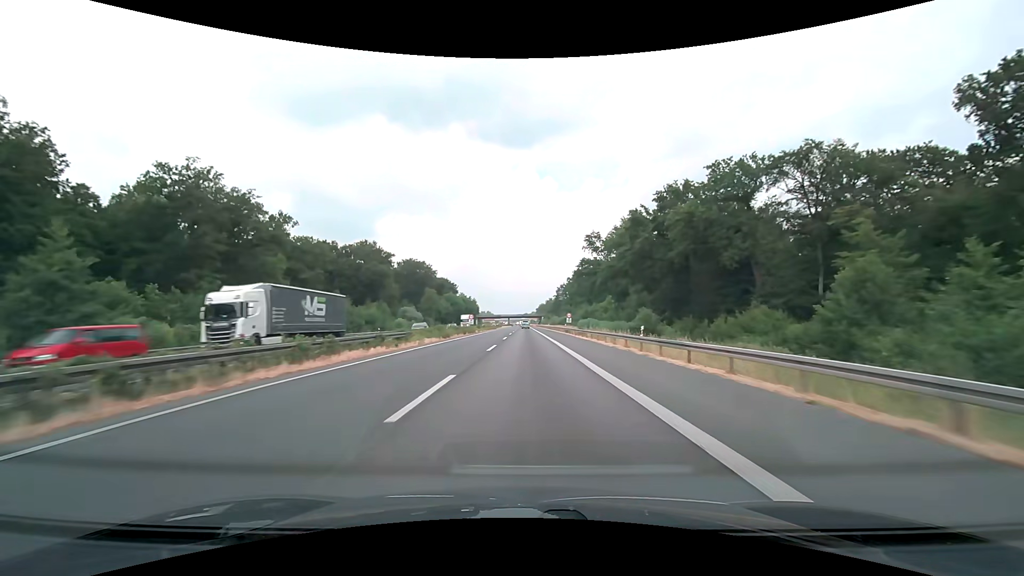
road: motorway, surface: asphalt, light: Day
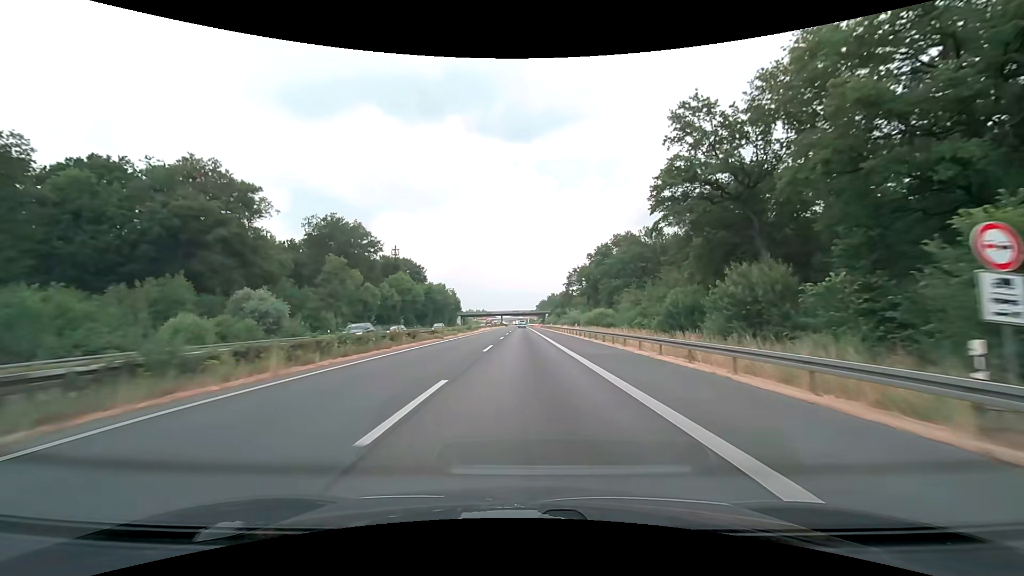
(+0.1, +72.3) m; 0°
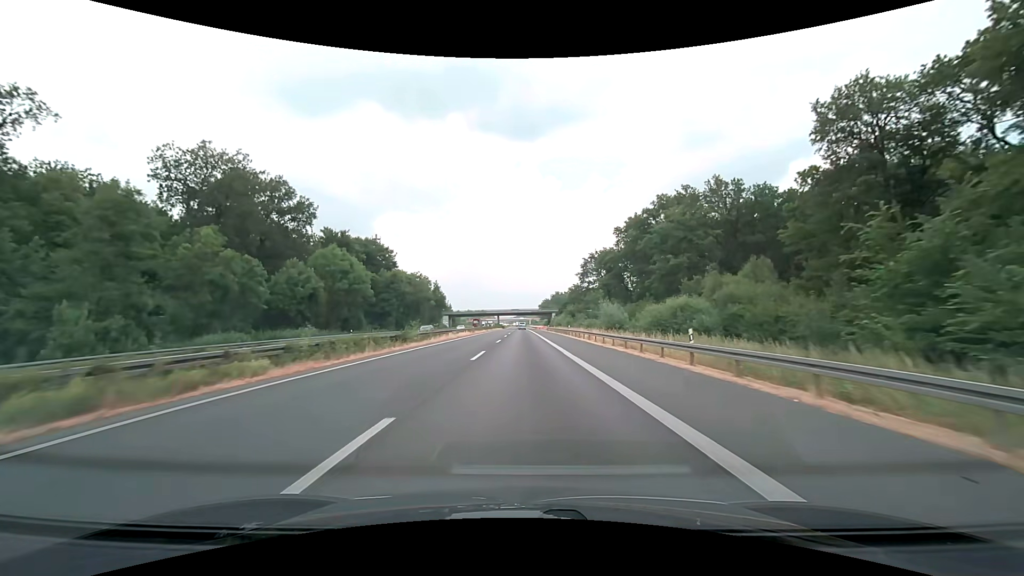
(-0.1, +40.3) m; 0°
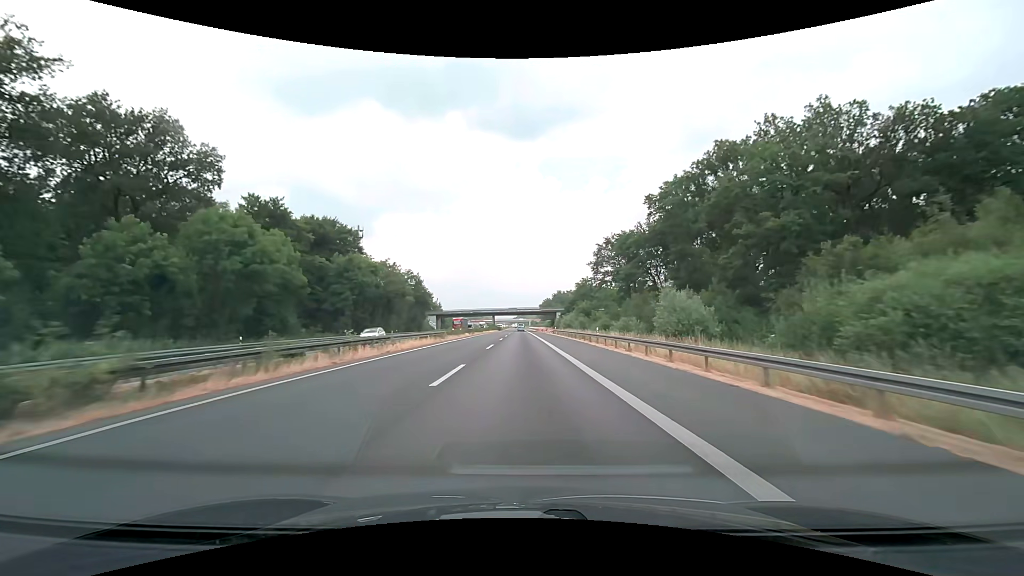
(0.0, +26.1) m; 0°
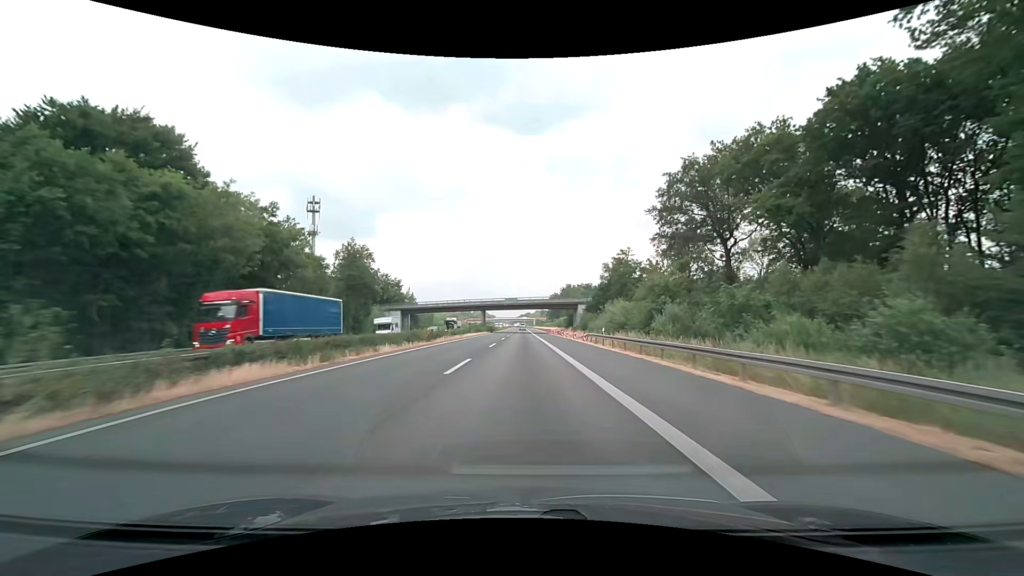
(-0.1, +51.2) m; -1°
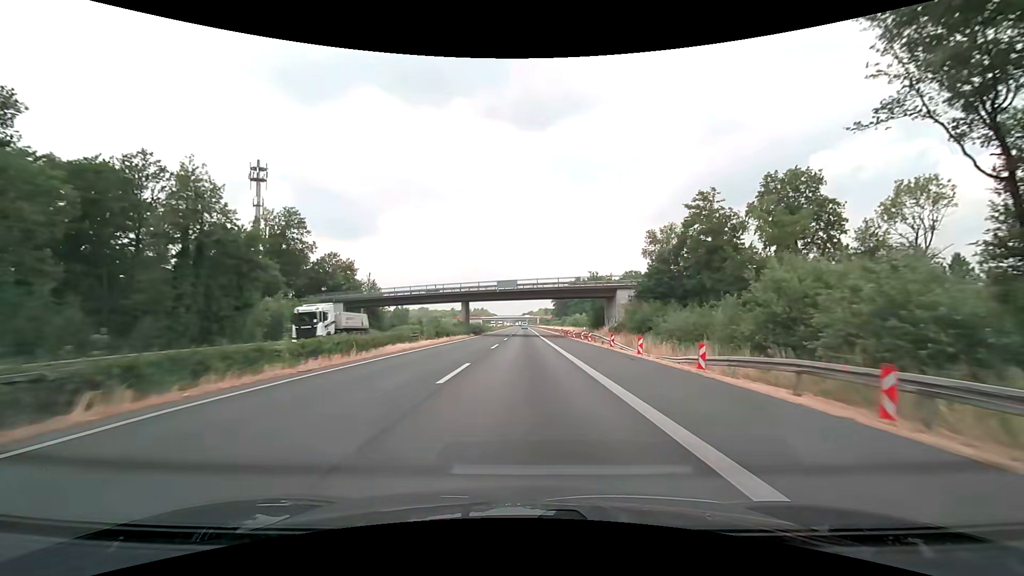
(0.0, +37.9) m; 0°
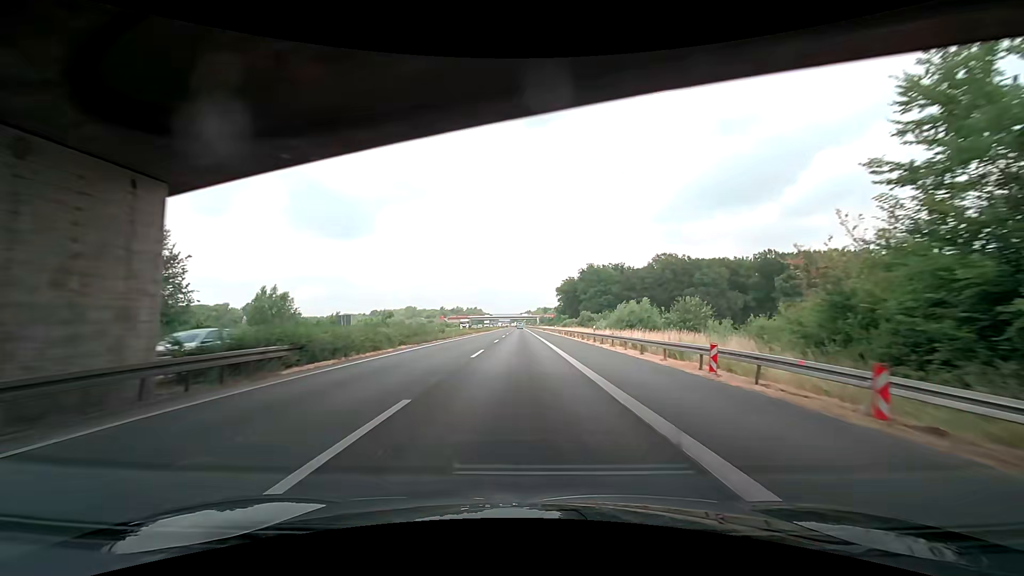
(+0.2, +62.8) m; +1°
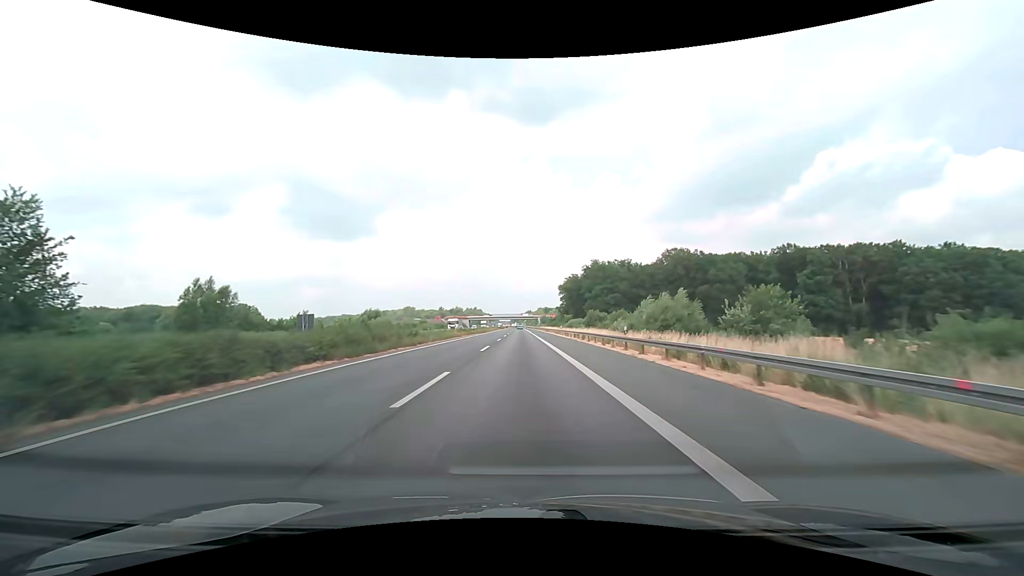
(0.0, +12.5) m; -1°
(0, +10) (0, +20) (0, +30) (0, +40) (+1, +50) (+1, +60) (+1, +70) (+1, +80) (+1, +90) (+1, +100) m
